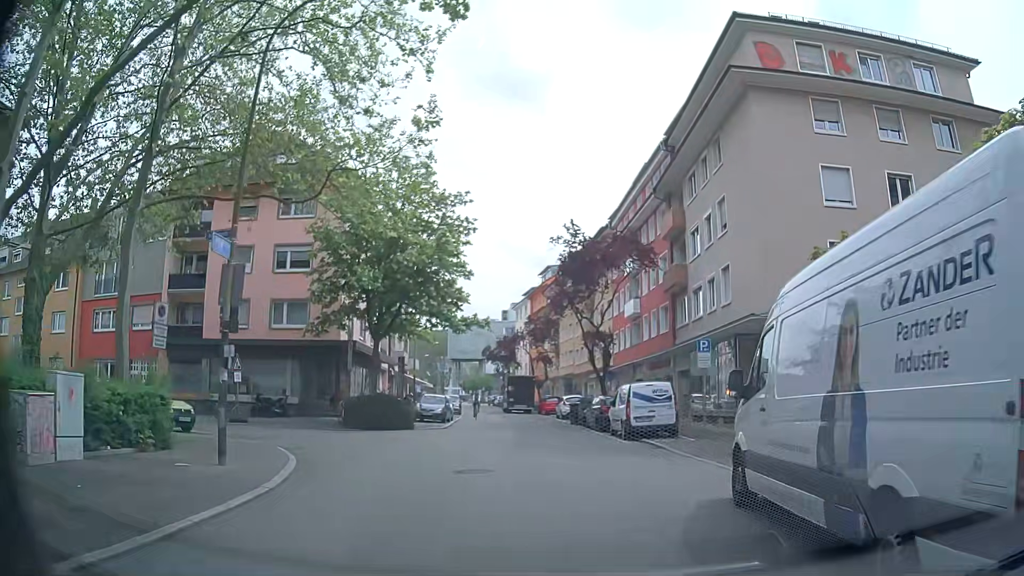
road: residential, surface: asphalt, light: Day
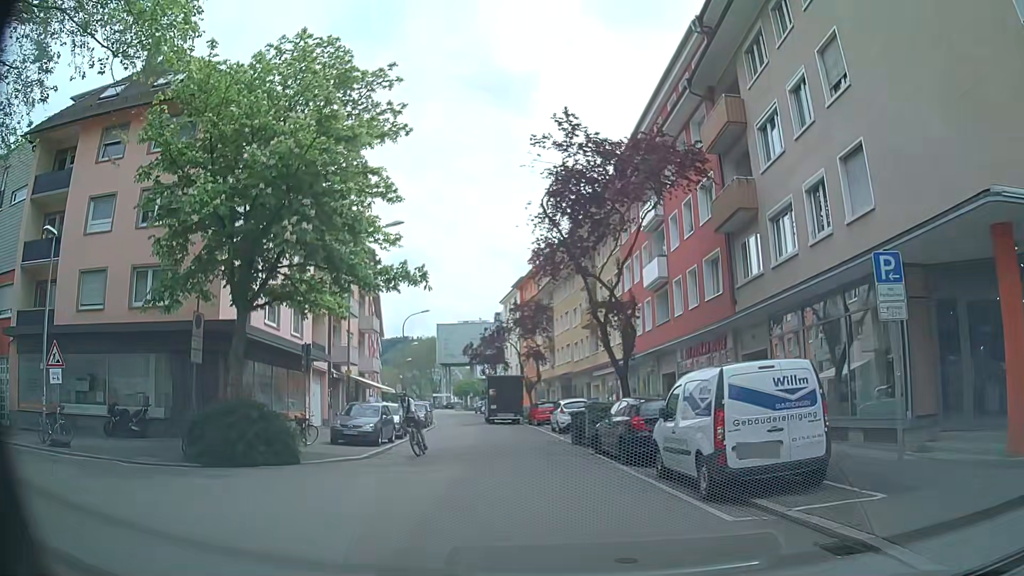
(+0.1, +12.4) m; -2°
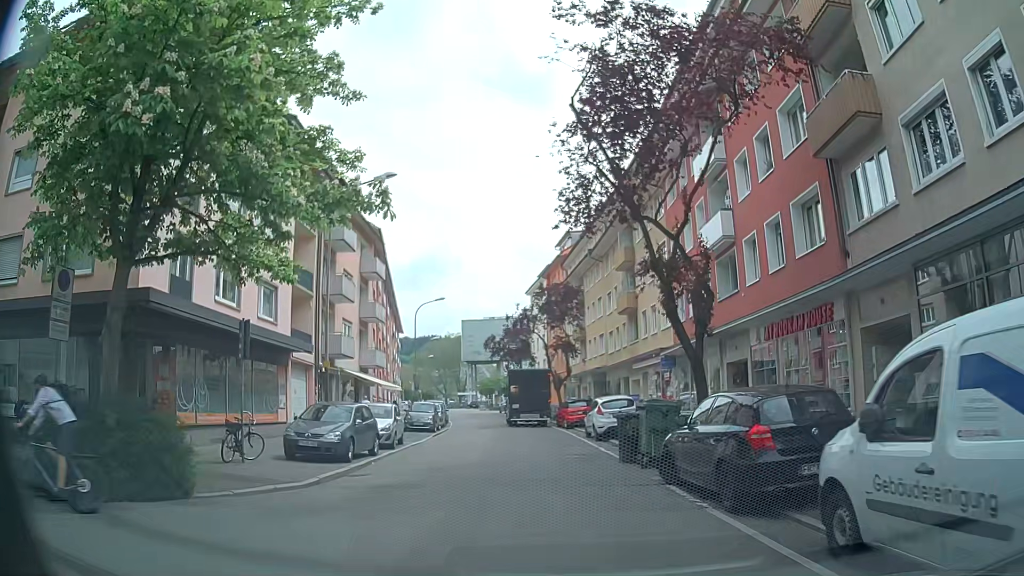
(0.0, +6.6) m; -2°
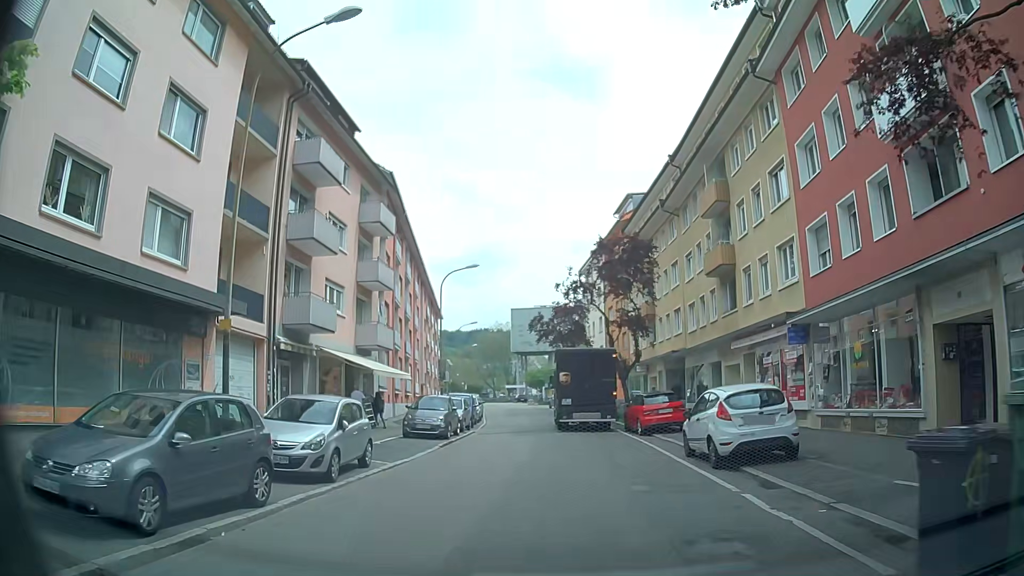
(-0.3, +10.7) m; -4°
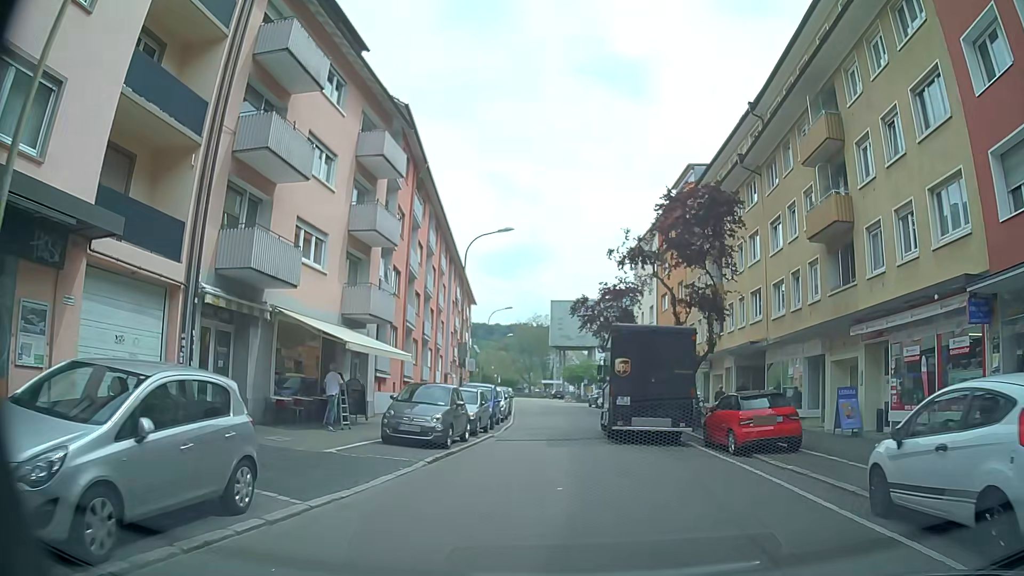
(-0.2, +7.6) m; -1°
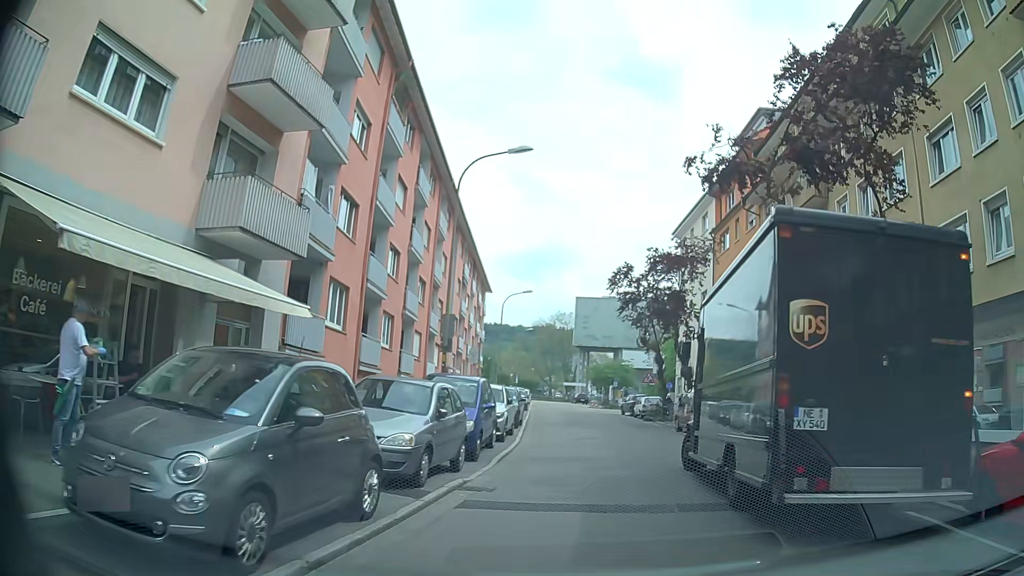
(-0.4, +11.5) m; -3°
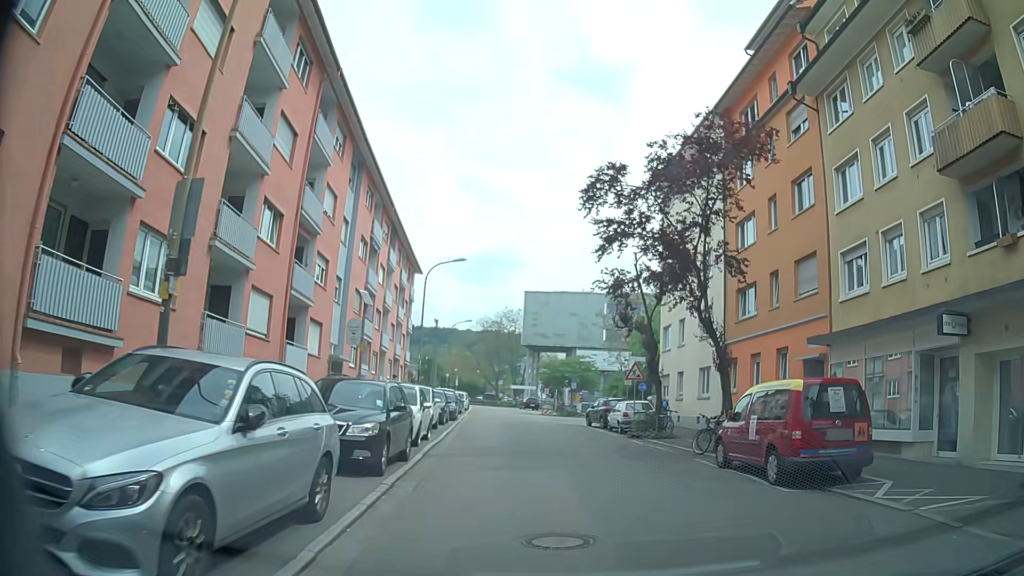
(+0.4, +14.0) m; +2°
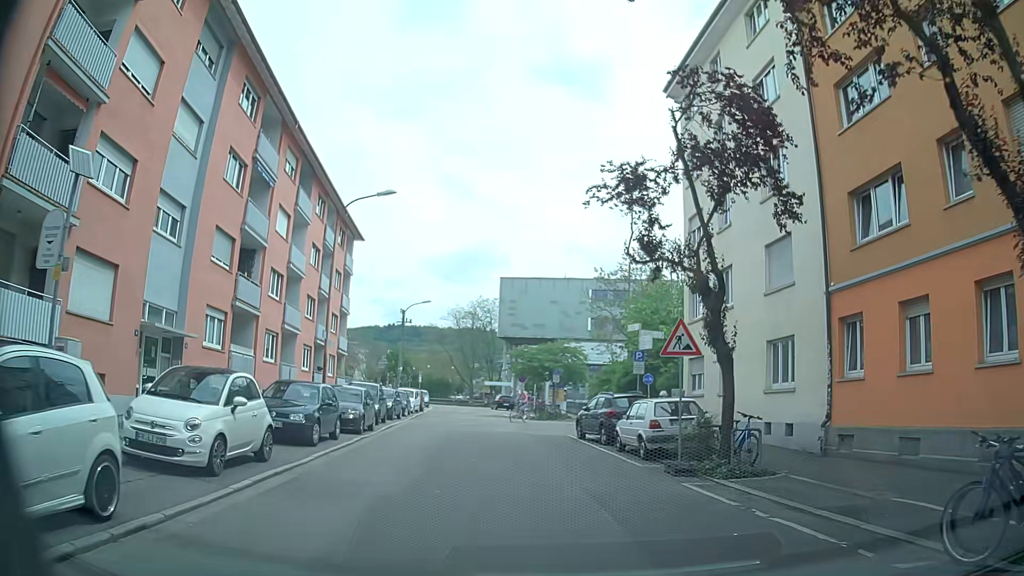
(+0.4, +13.5) m; +1°
